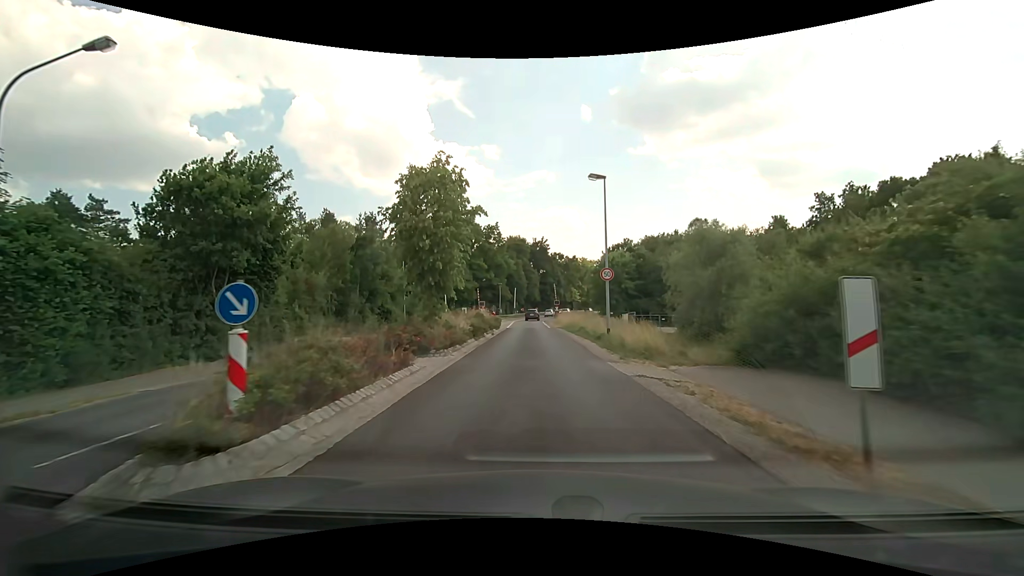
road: secondary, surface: asphalt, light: Day
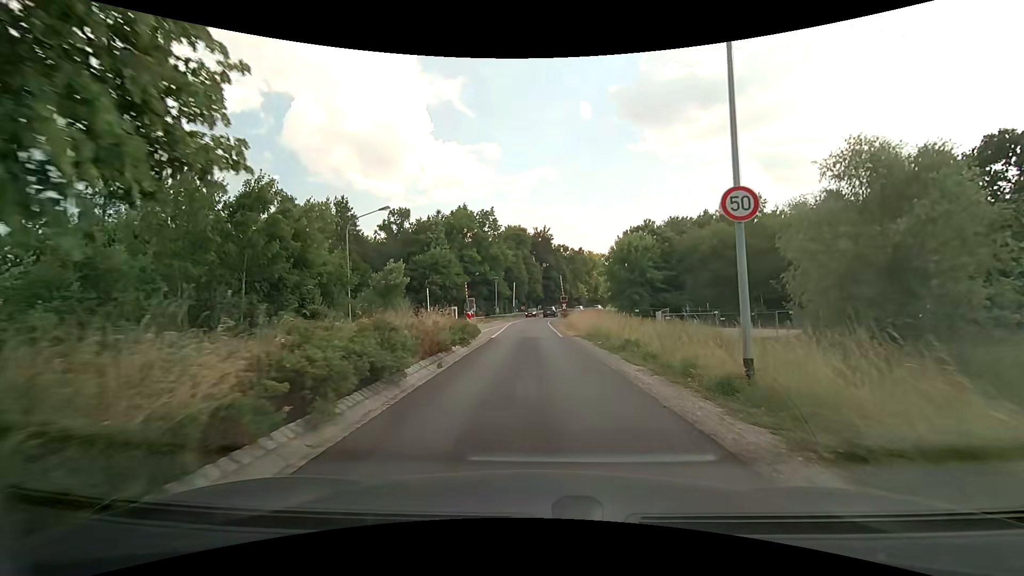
(-0.1, +14.9) m; 0°
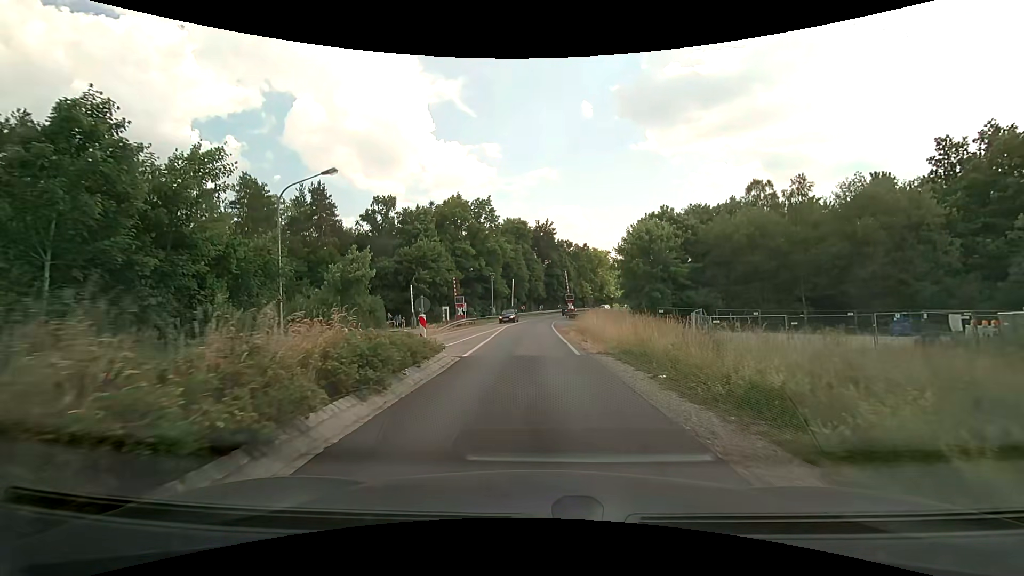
(0.0, +9.3) m; 0°
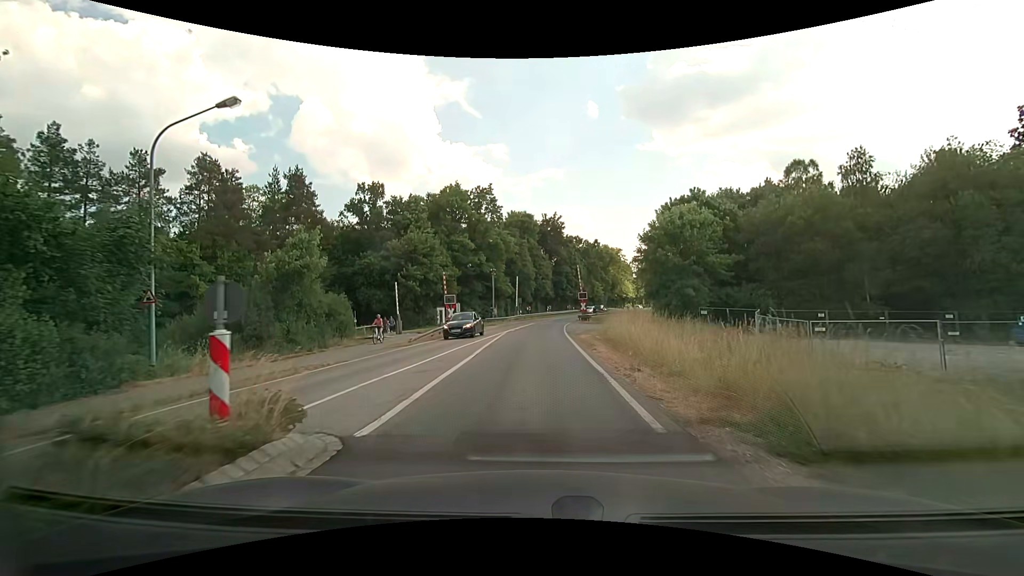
(-0.1, +8.8) m; -1°
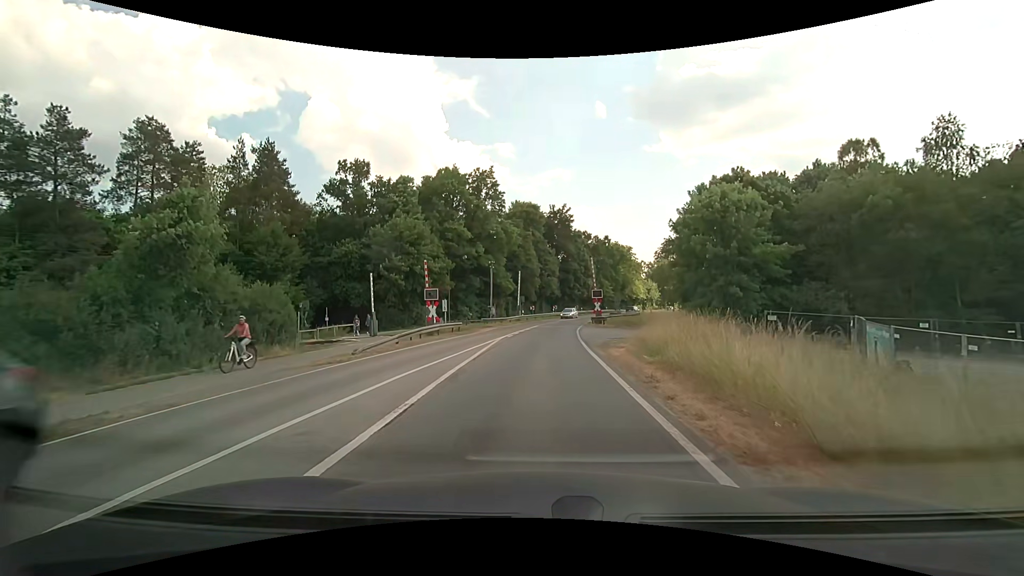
(-0.1, +8.6) m; 0°
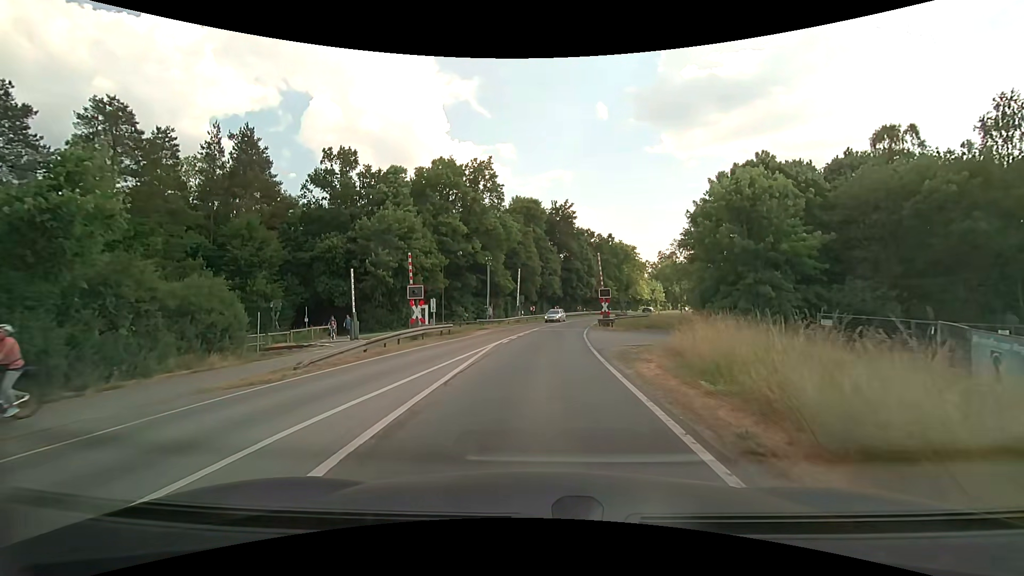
(0.0, +4.3) m; 0°
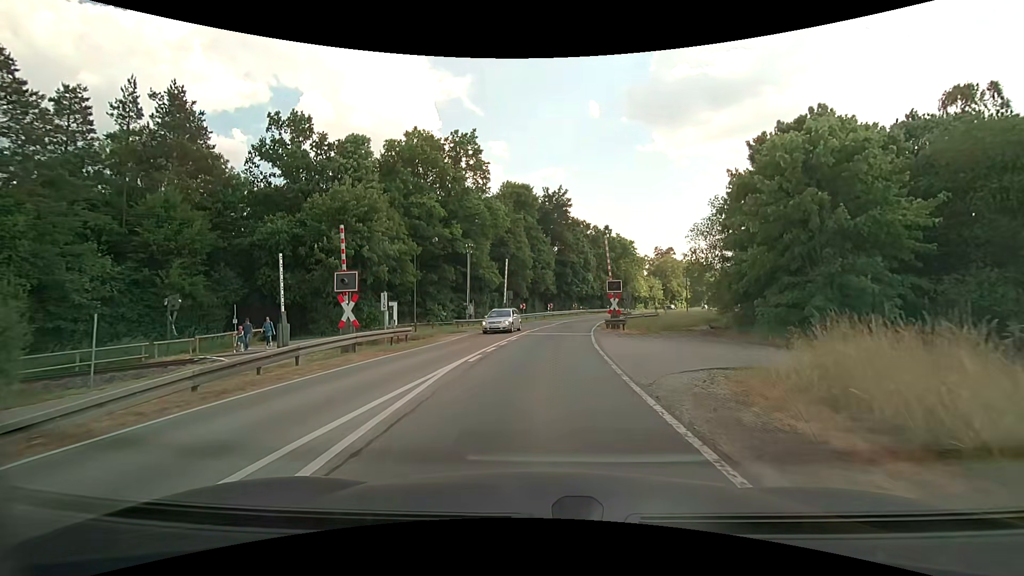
(0.0, +8.8) m; +1°
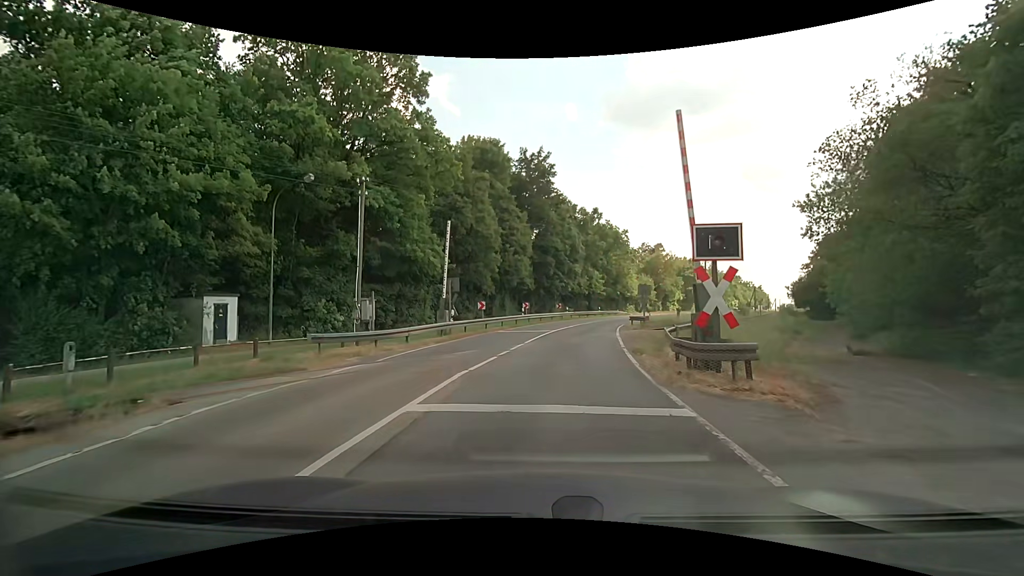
(+0.5, +20.4) m; +2°
(0, +10) (+1, +20) (+2, +30) (+4, +40) (+7, +49) (+10, +59) (+14, +68) (+17, +77) (+21, +87) (+26, +96) m
